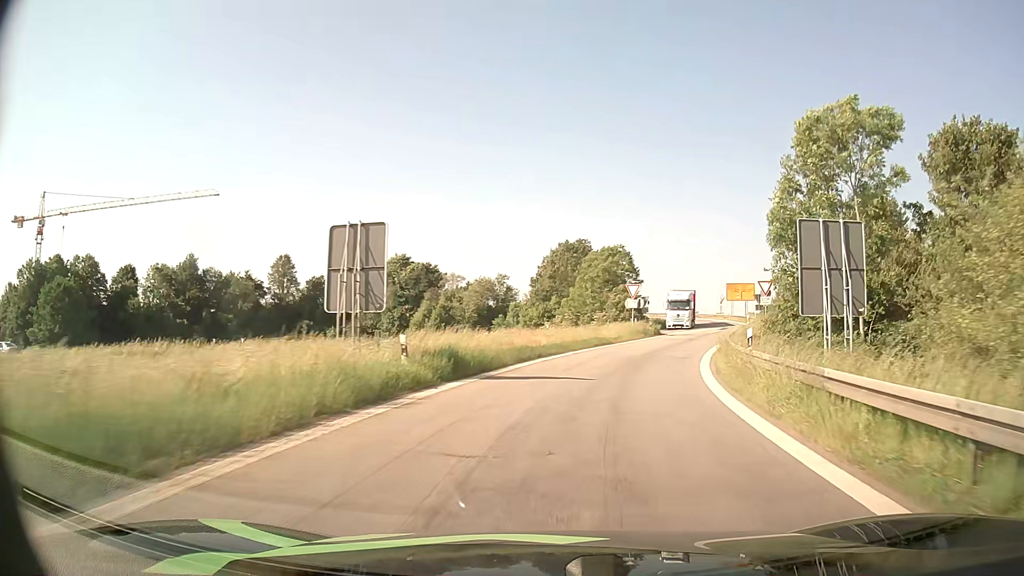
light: Day
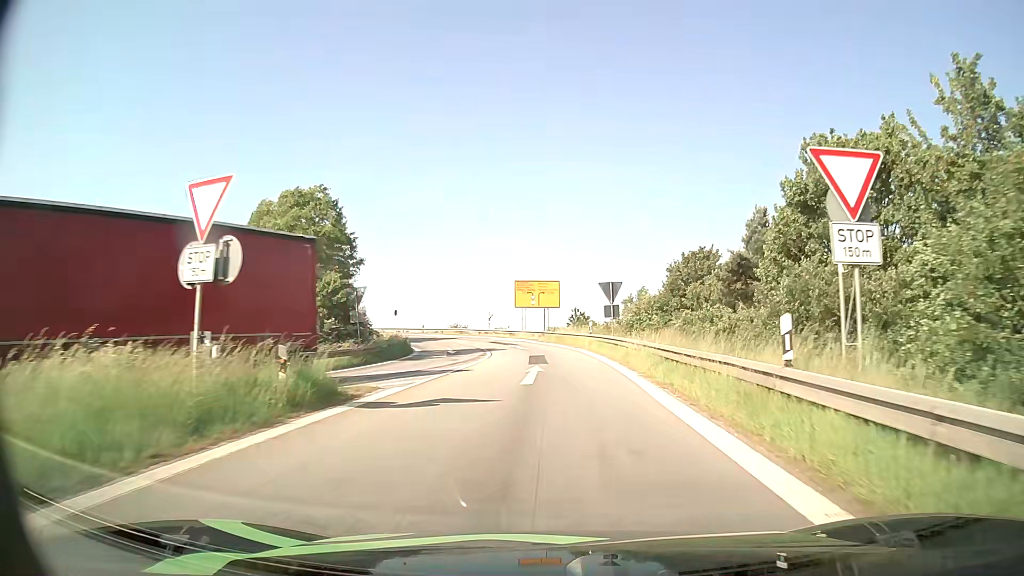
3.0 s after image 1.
(+7.3, +37.0) m; +20°
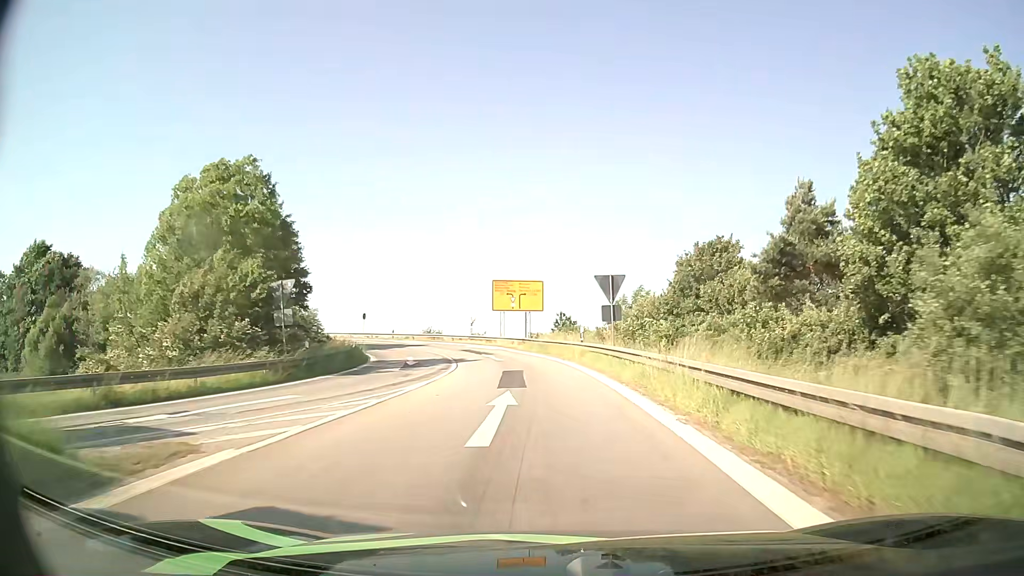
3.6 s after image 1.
(+0.1, +7.4) m; +2°
(0, +10) (0, +20) (-1, +30) (-2, +40) (-5, +50) (-8, +59) (-14, +67) (-21, +74) (-30, +79) (-39, +83) m
